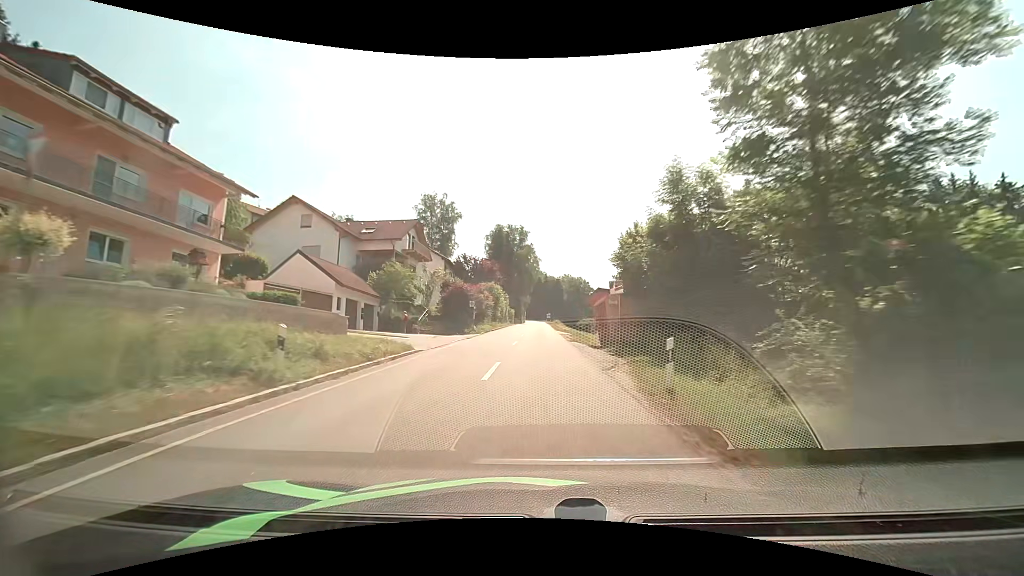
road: tertiary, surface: asphalt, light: Day
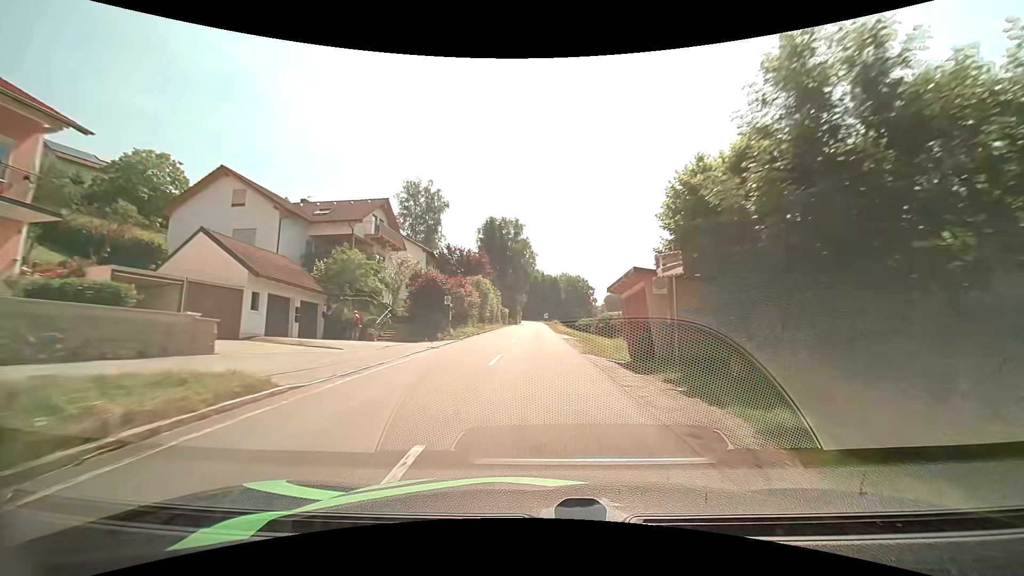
(0.0, +9.6) m; 0°
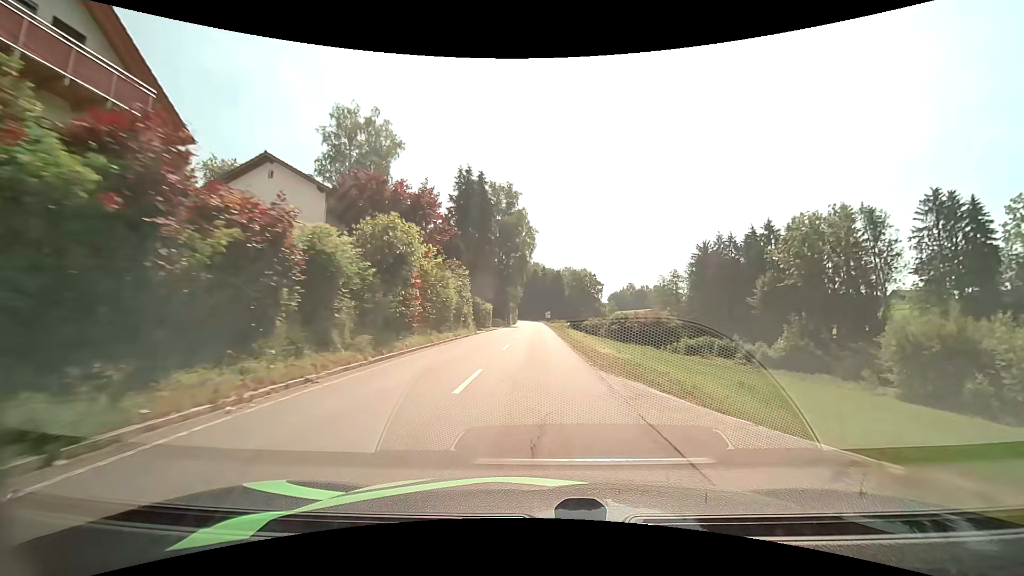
(+0.2, +29.1) m; 0°
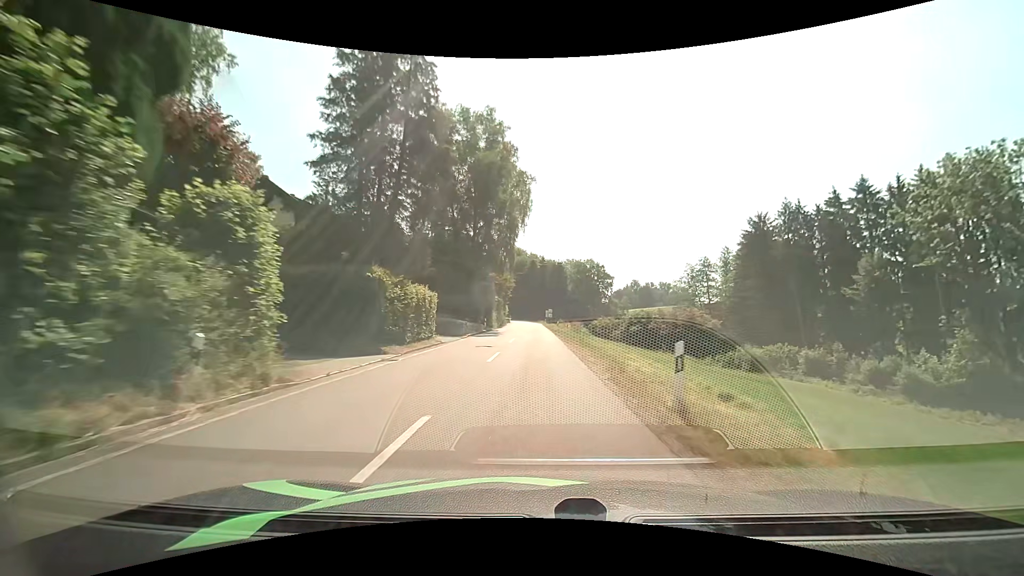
(0.0, +30.0) m; 0°
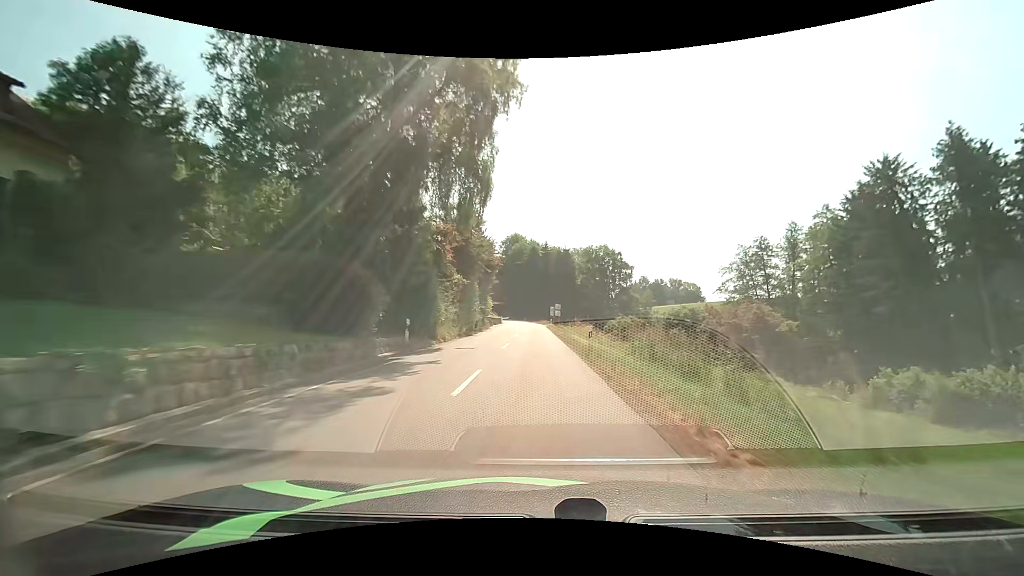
(-0.1, +30.6) m; 0°
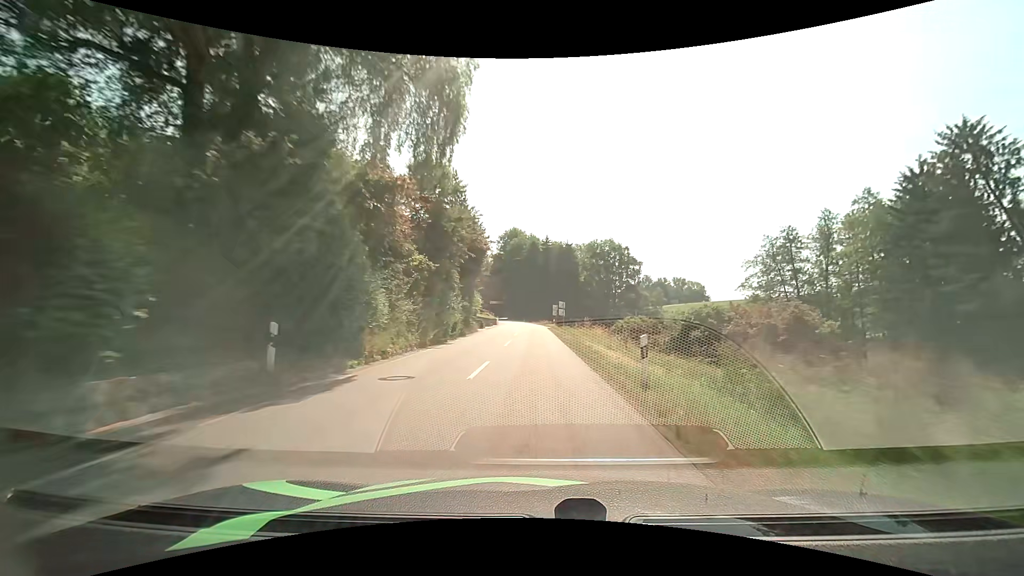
(0.0, +10.2) m; 0°
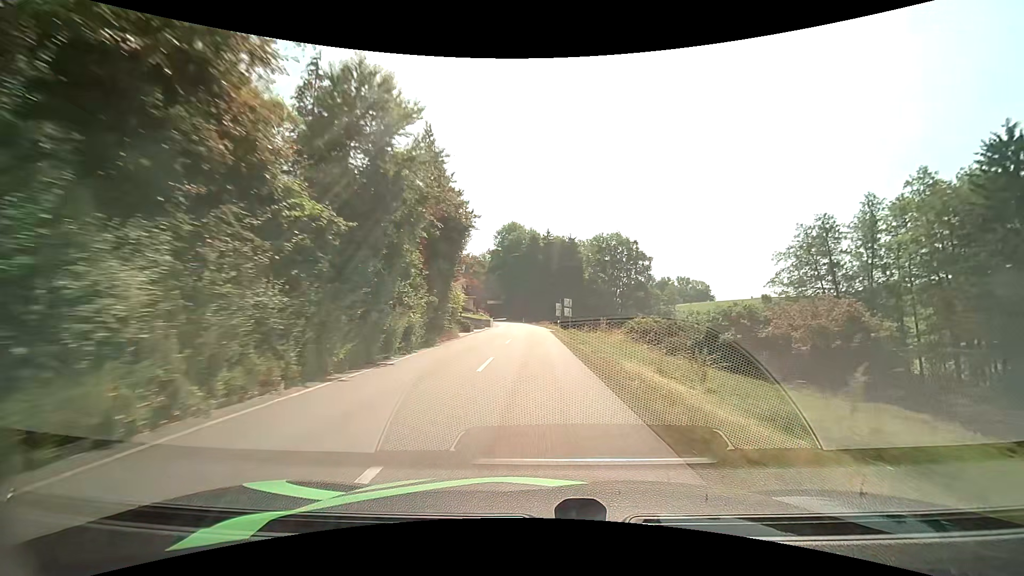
(0.0, +10.3) m; 0°
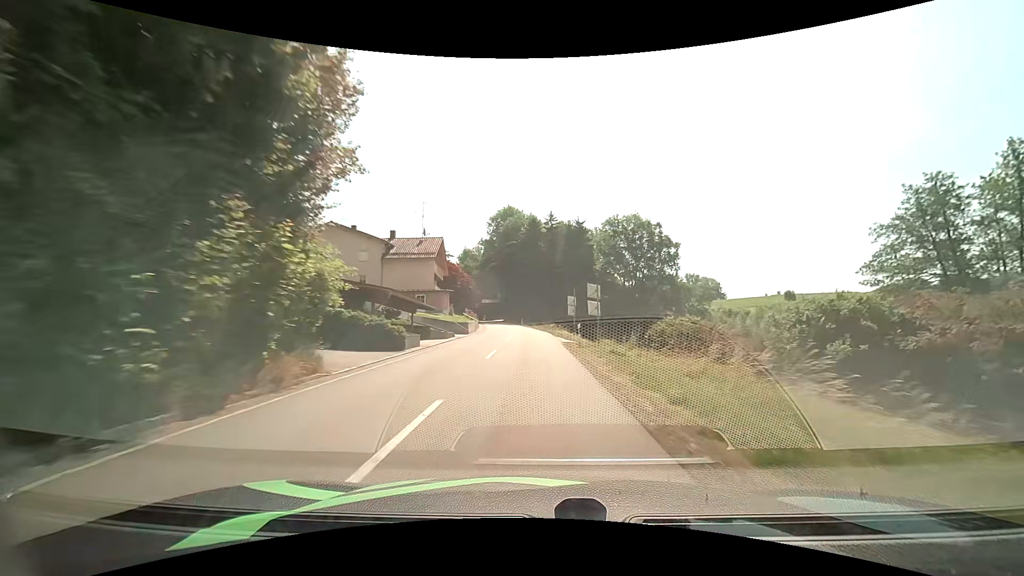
(-0.1, +20.5) m; 0°
(0, +10) (0, +20) (-1, +30) (-1, +40) (-1, +50) (-2, +60) (-3, +70) (-4, +80) (-6, +90) (-7, +100) m
